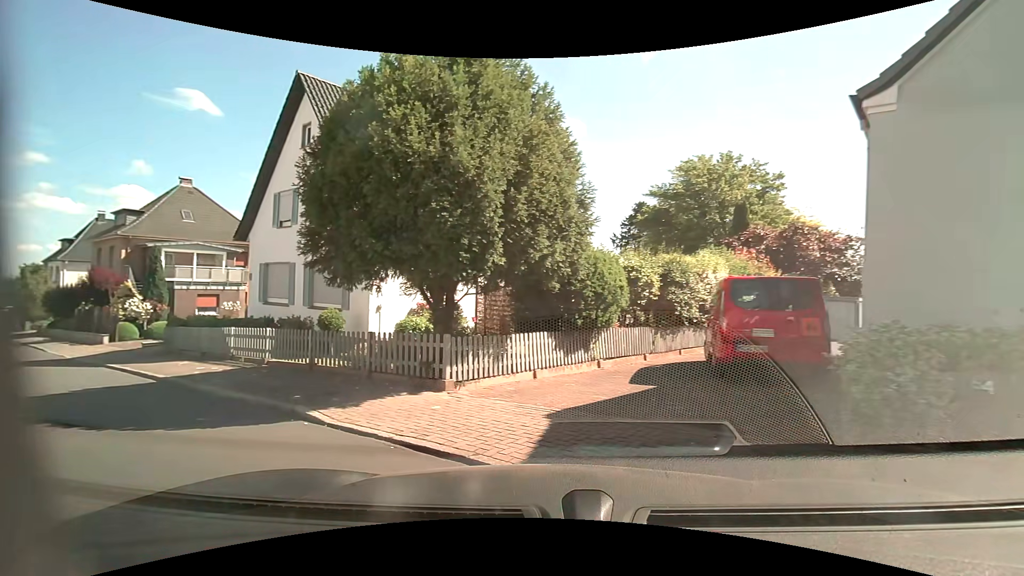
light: Day
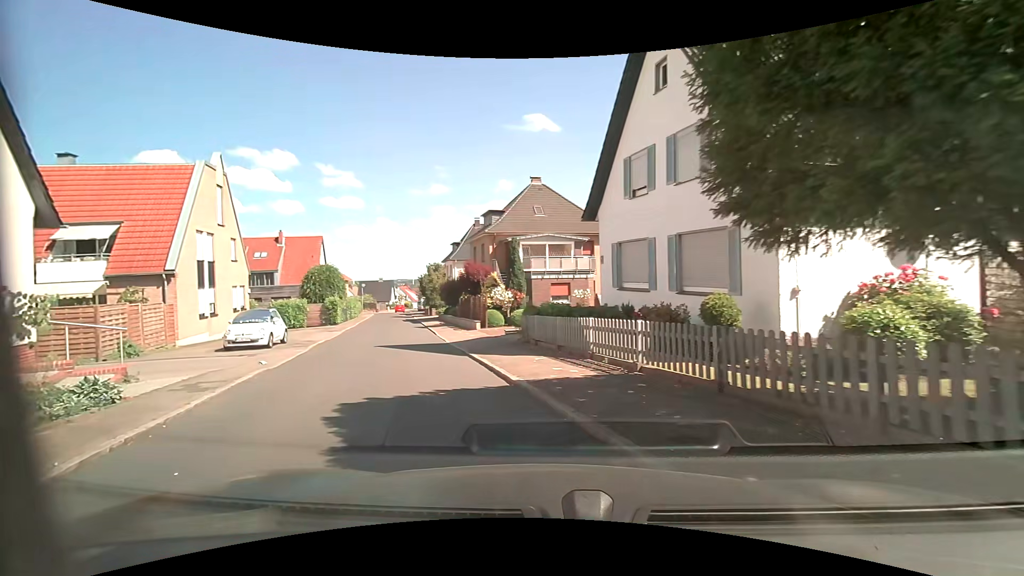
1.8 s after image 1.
(-1.8, +4.3) m; -40°
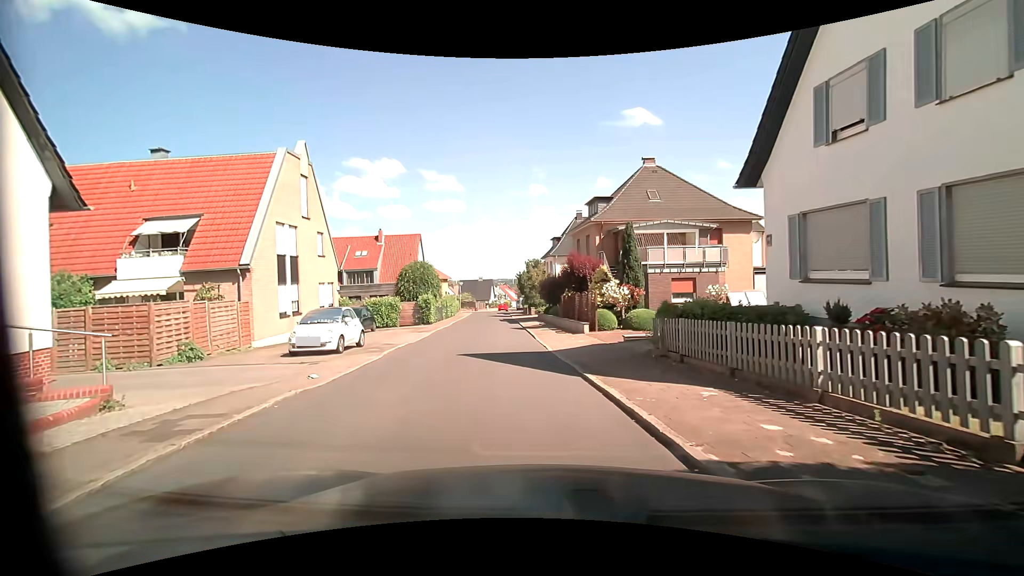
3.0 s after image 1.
(-0.6, +4.3) m; -12°
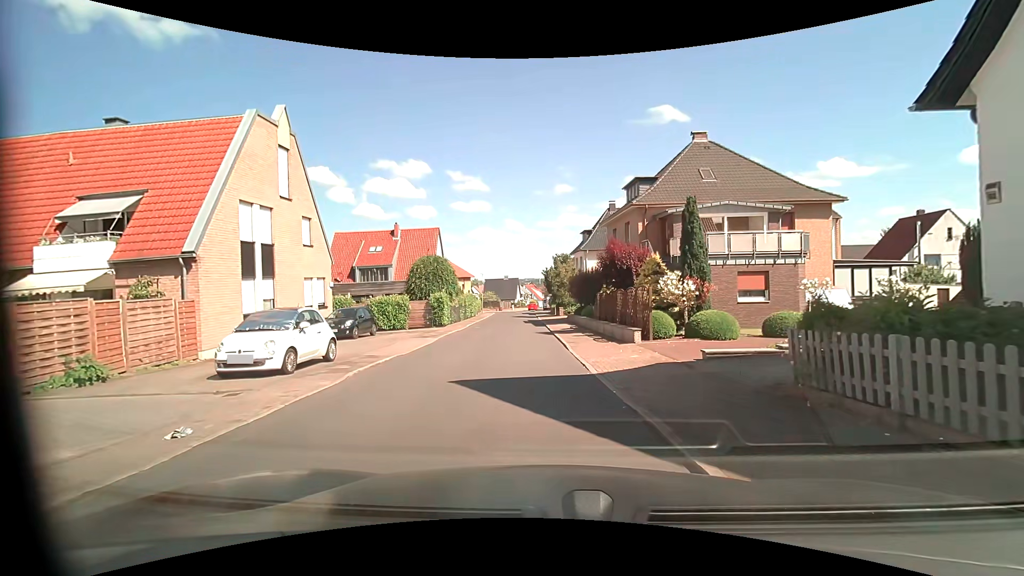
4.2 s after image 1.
(-0.1, +5.2) m; -2°
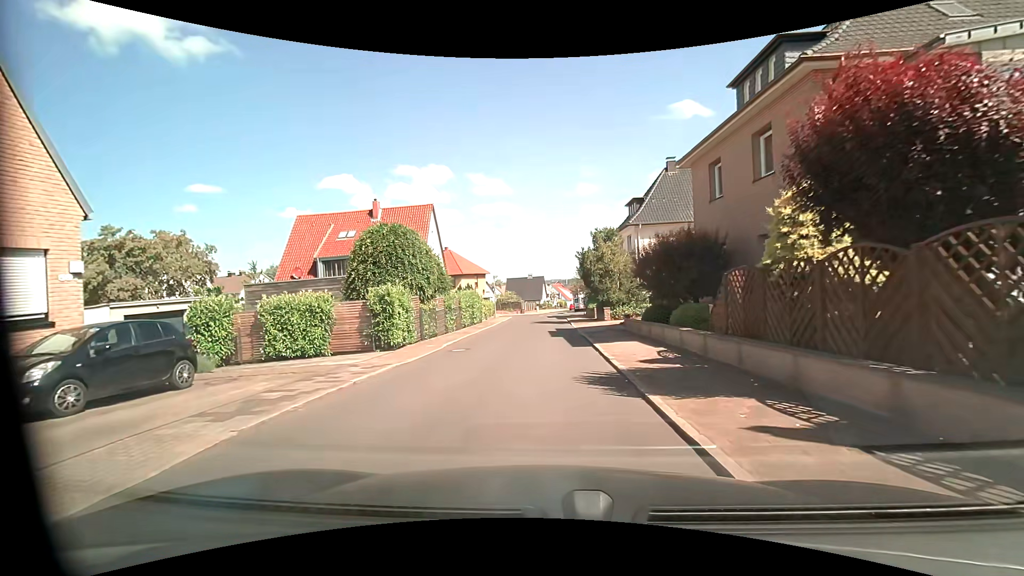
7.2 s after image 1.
(-0.6, +15.7) m; -3°
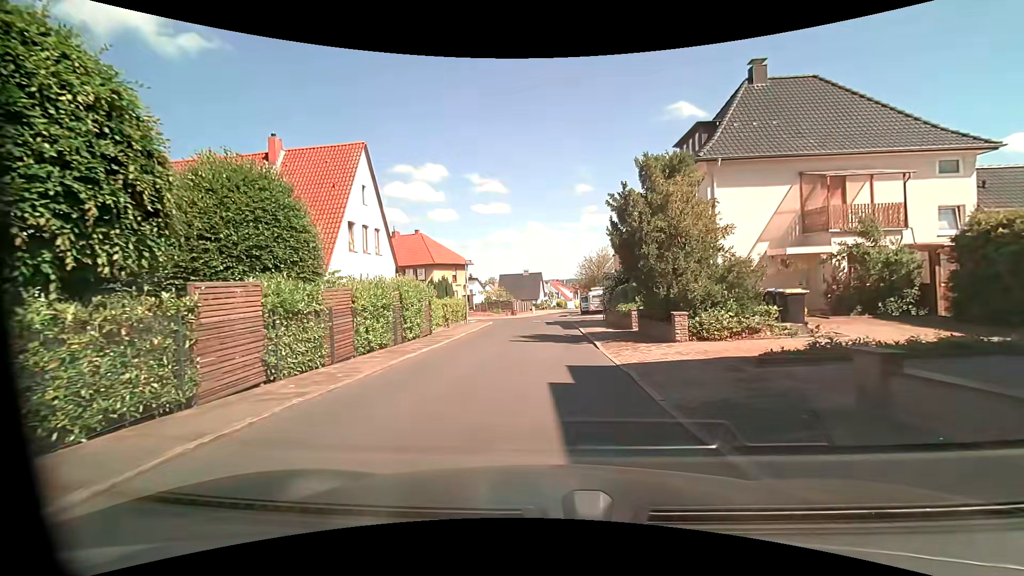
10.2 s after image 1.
(-0.2, +16.4) m; 0°
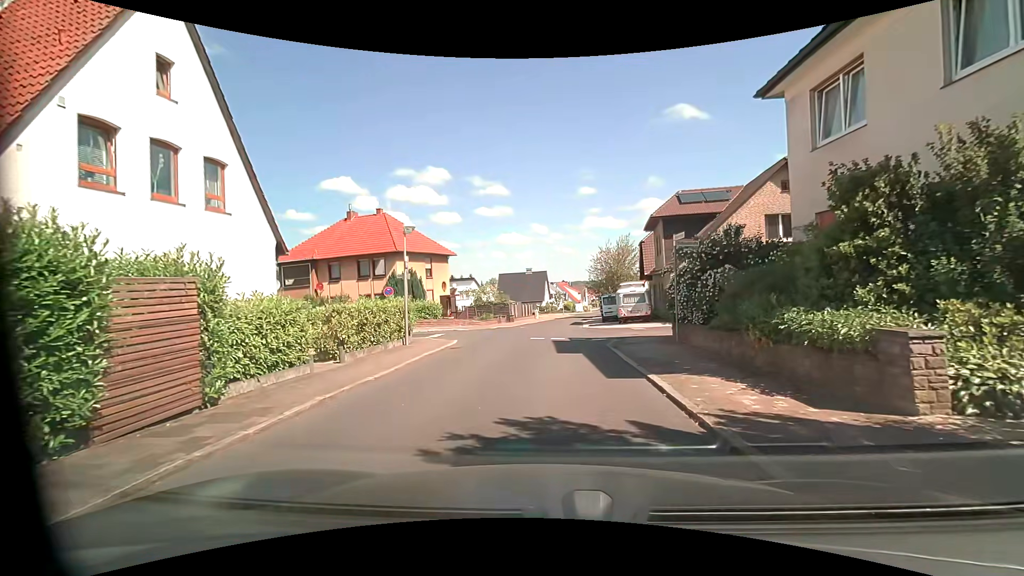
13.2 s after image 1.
(-0.2, +14.9) m; -2°
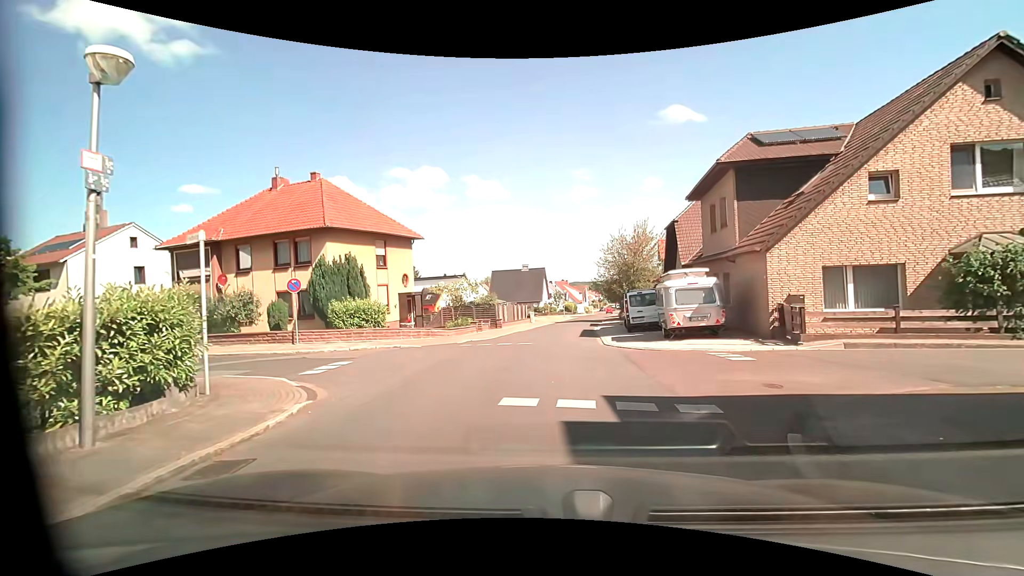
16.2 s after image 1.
(+0.1, +11.9) m; +2°
(0, +10) (0, +20) (+1, +30) (+2, +40) (+3, +50) (+4, +60) (+5, +70) (+7, +80) (+8, +90) (+9, +99) m
